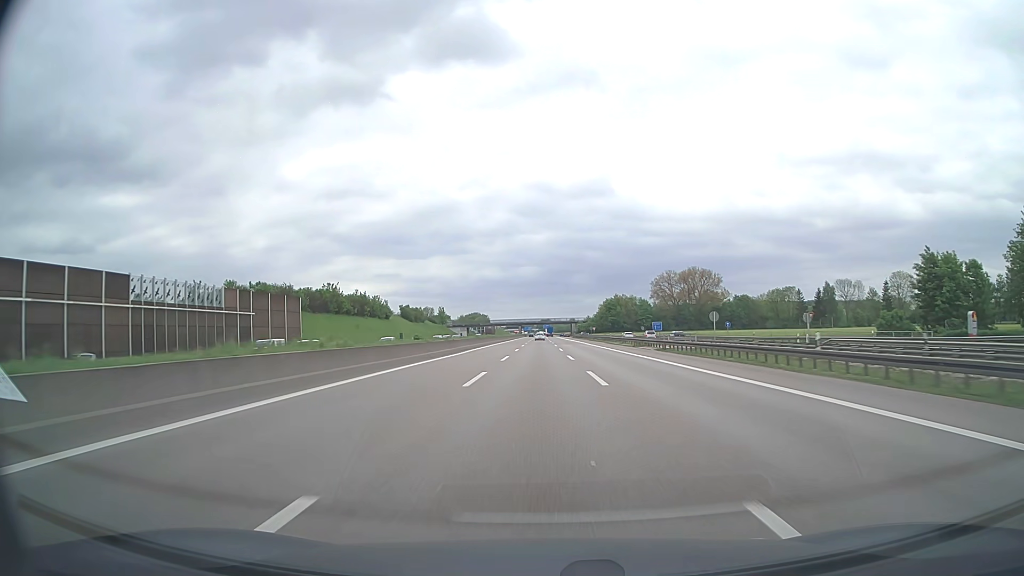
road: motorway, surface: asphalt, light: Day
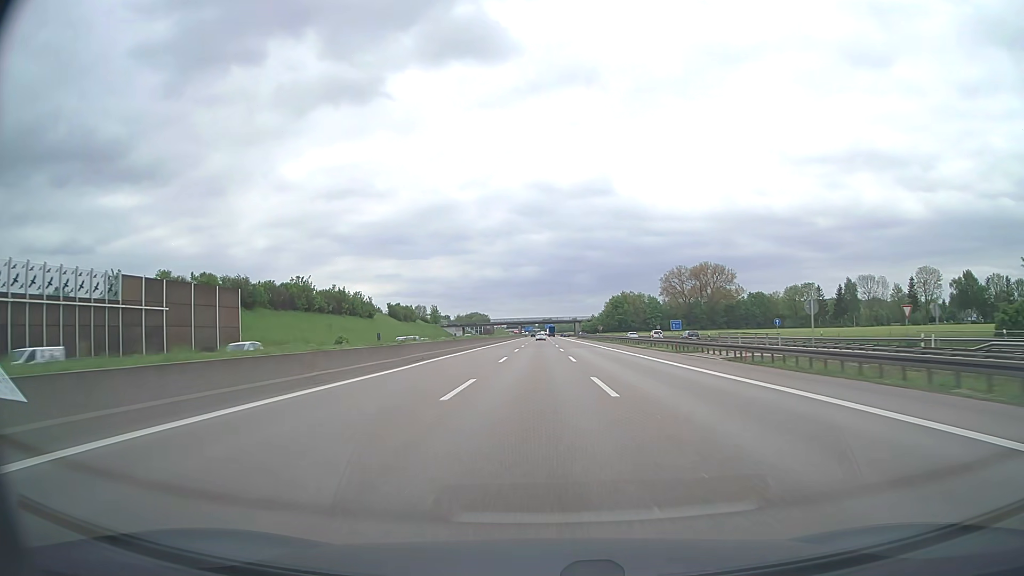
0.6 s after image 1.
(0.0, +19.6) m; 0°
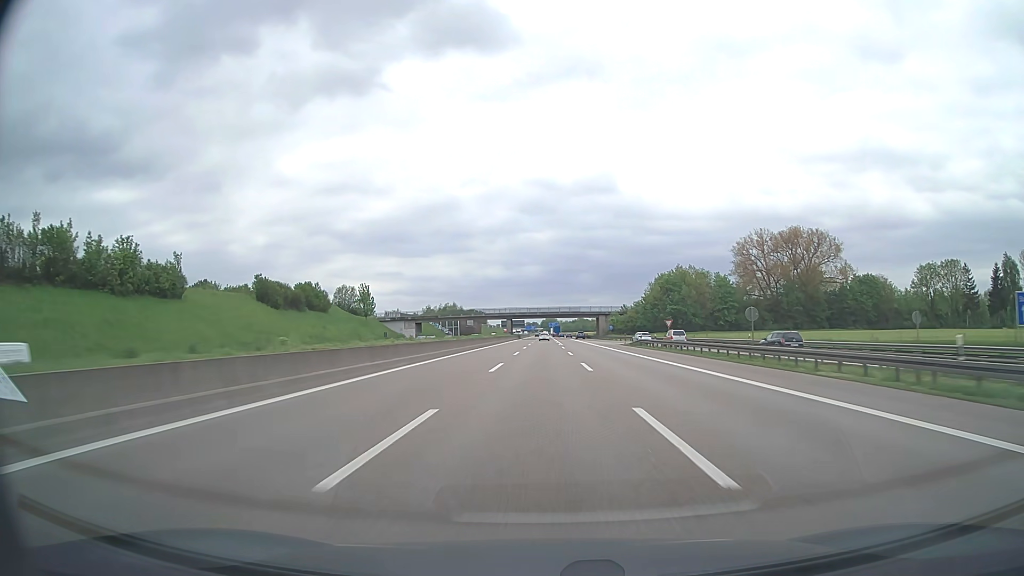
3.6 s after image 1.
(-0.5, +98.2) m; 0°
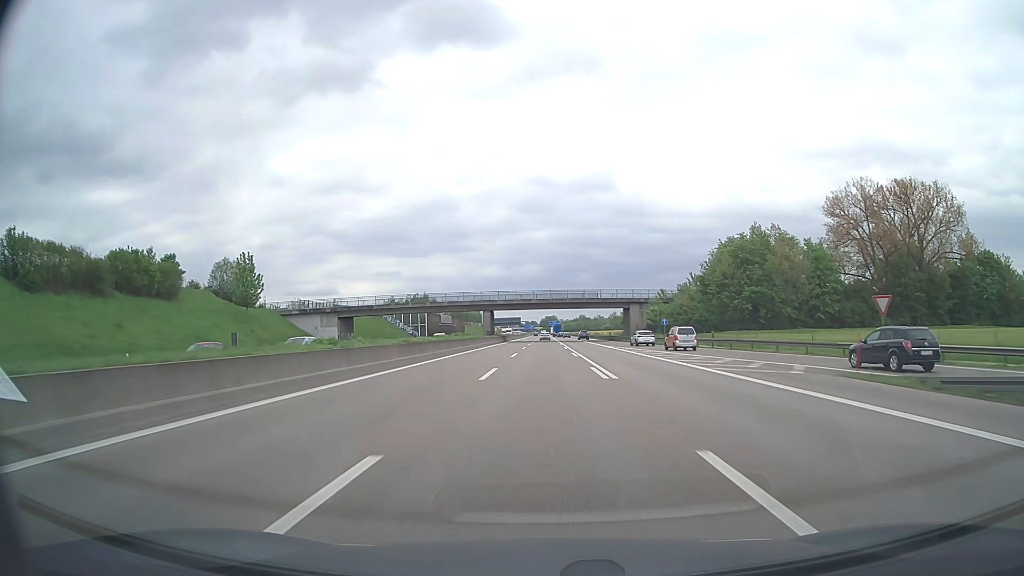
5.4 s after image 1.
(0.0, +58.8) m; 0°
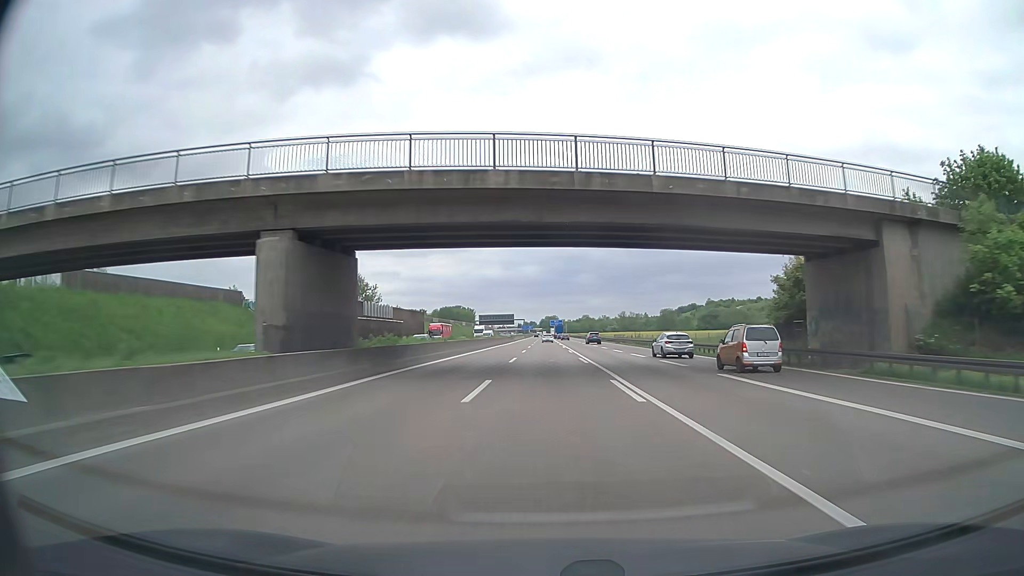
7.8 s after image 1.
(-0.1, +78.0) m; 0°
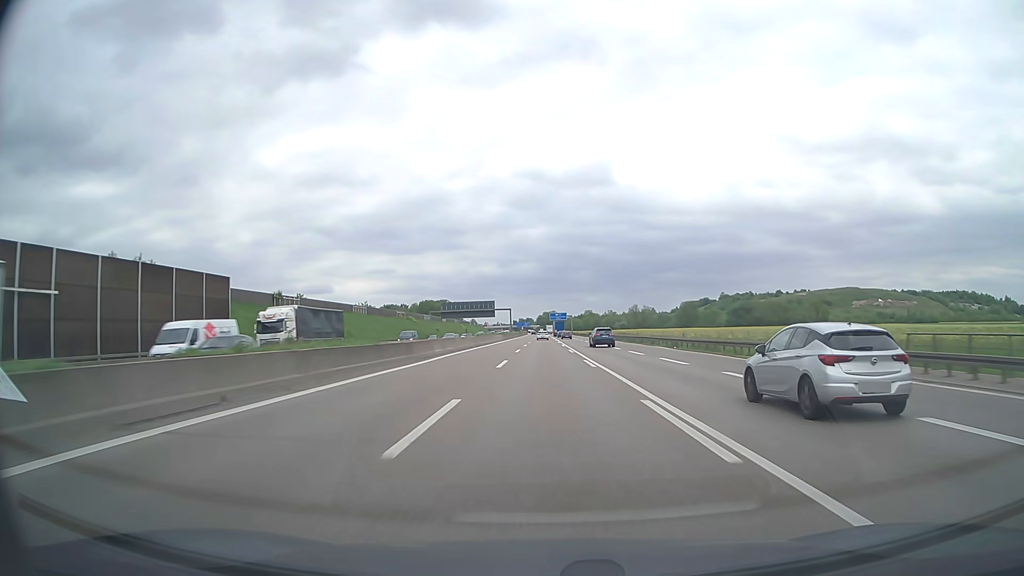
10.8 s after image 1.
(+0.1, +96.9) m; 0°
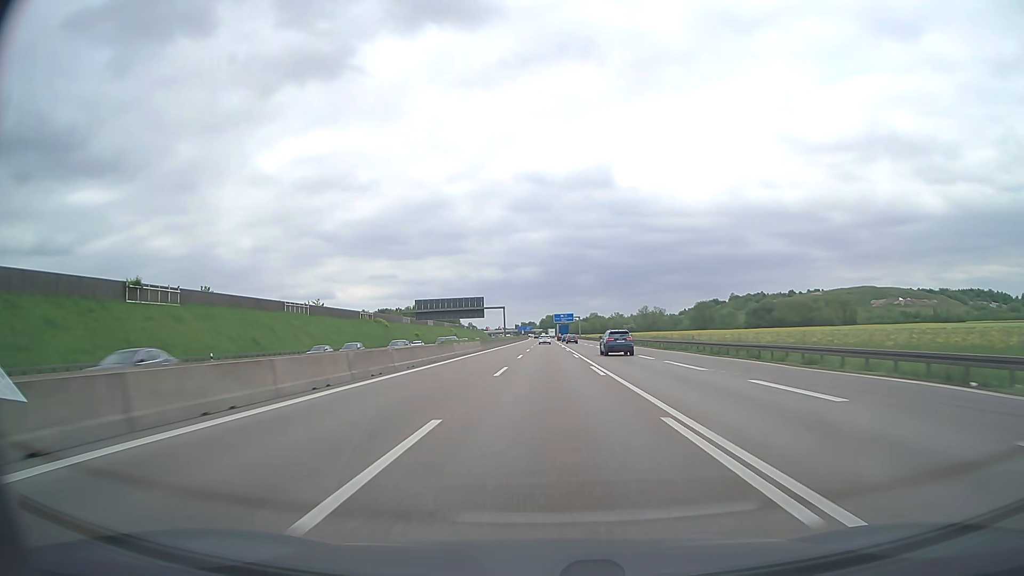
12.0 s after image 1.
(-0.1, +38.8) m; 0°
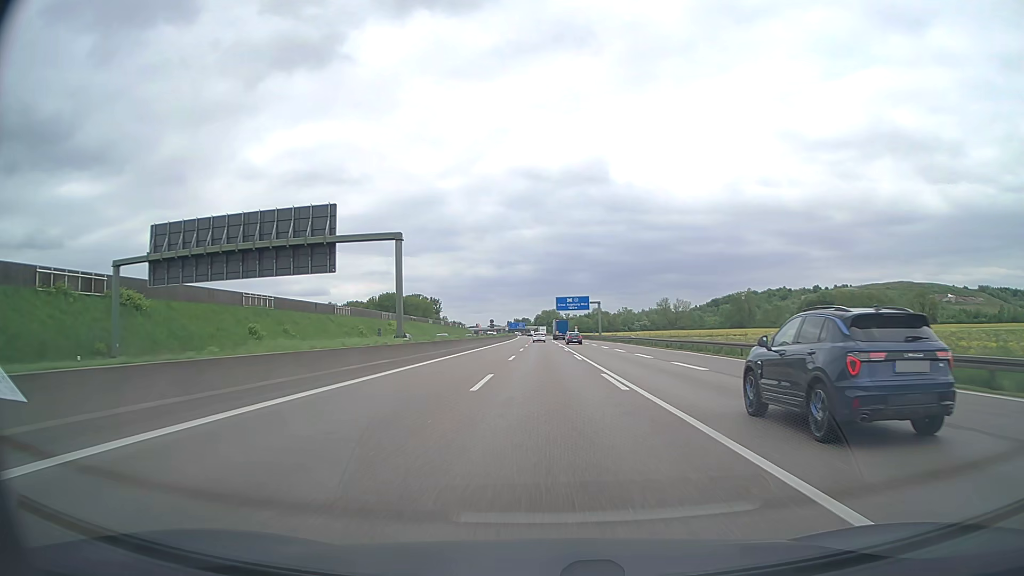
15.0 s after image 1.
(-0.1, +97.4) m; 0°
(0, +10) (0, +20) (0, +30) (0, +40) (0, +50) (0, +60) (0, +70) (0, +80) (0, +90) (-1, +100) m
